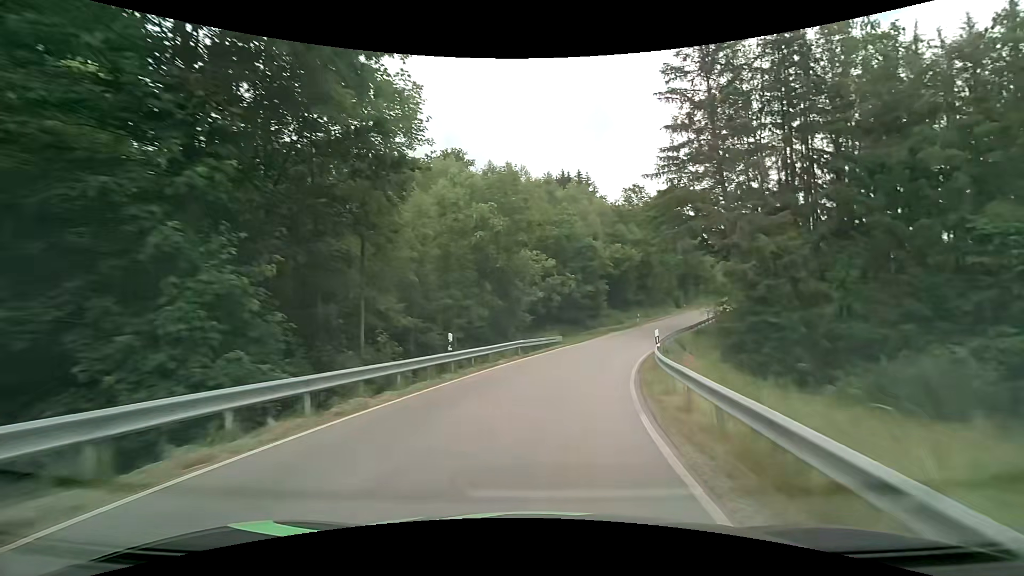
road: secondary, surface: asphalt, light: Day
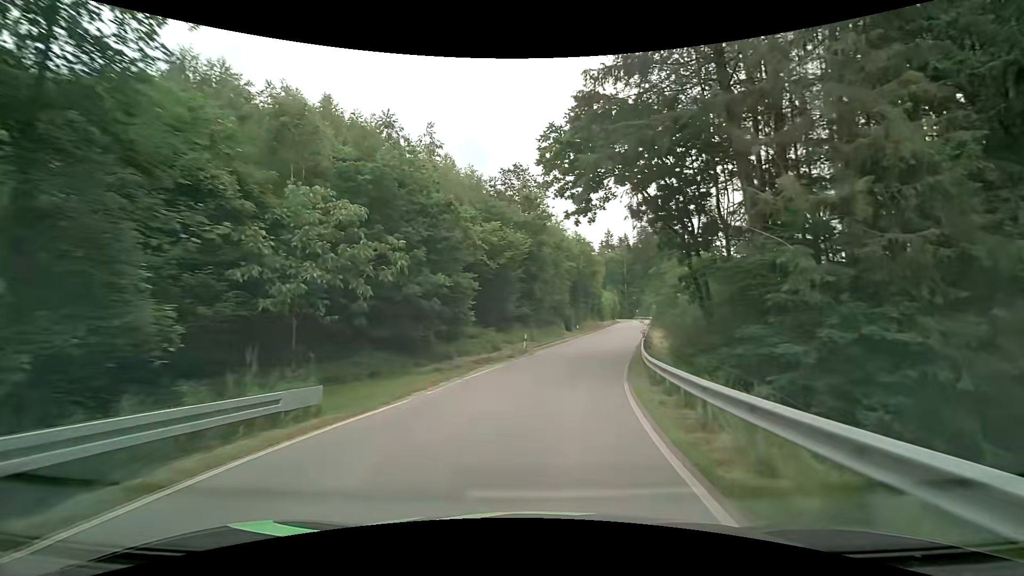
(+3.0, +22.0) m; +15°
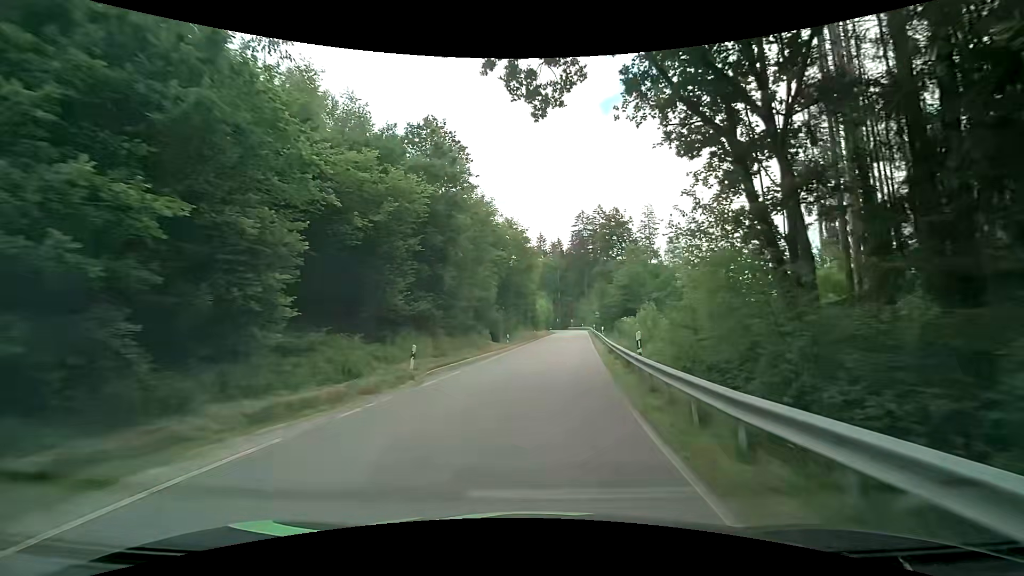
(+1.0, +14.0) m; +8°
